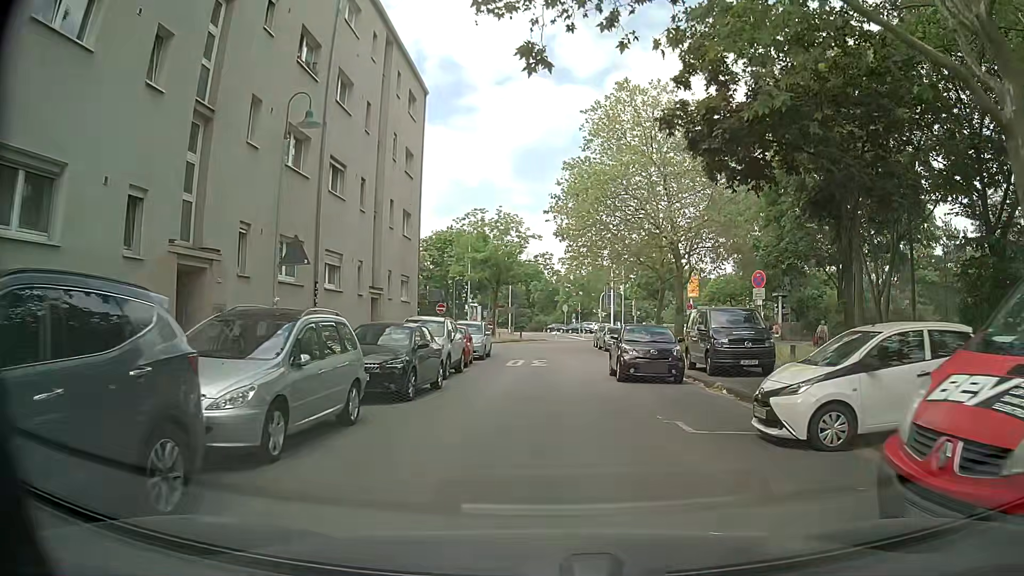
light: Day
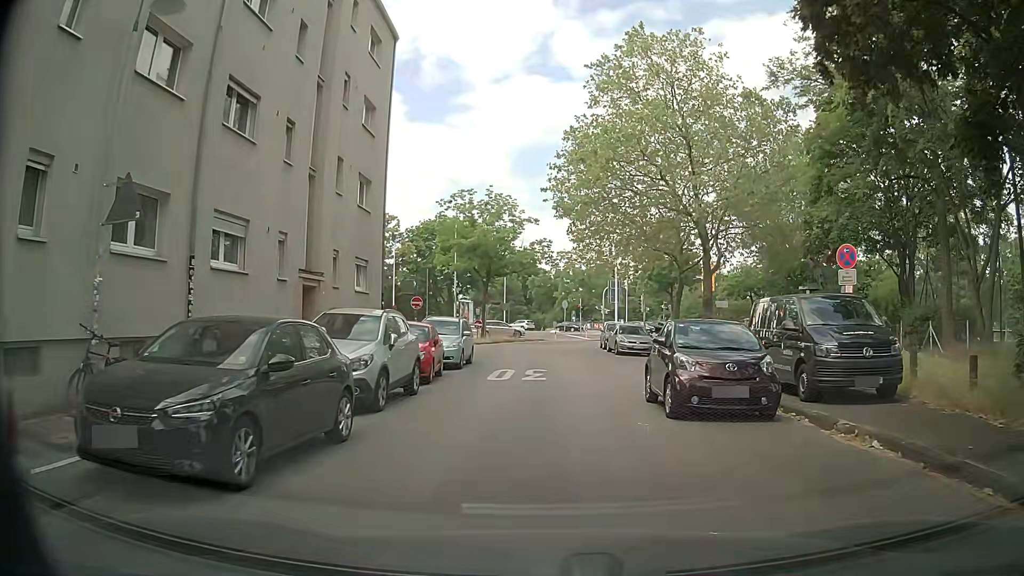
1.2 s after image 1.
(+0.3, +7.2) m; +1°
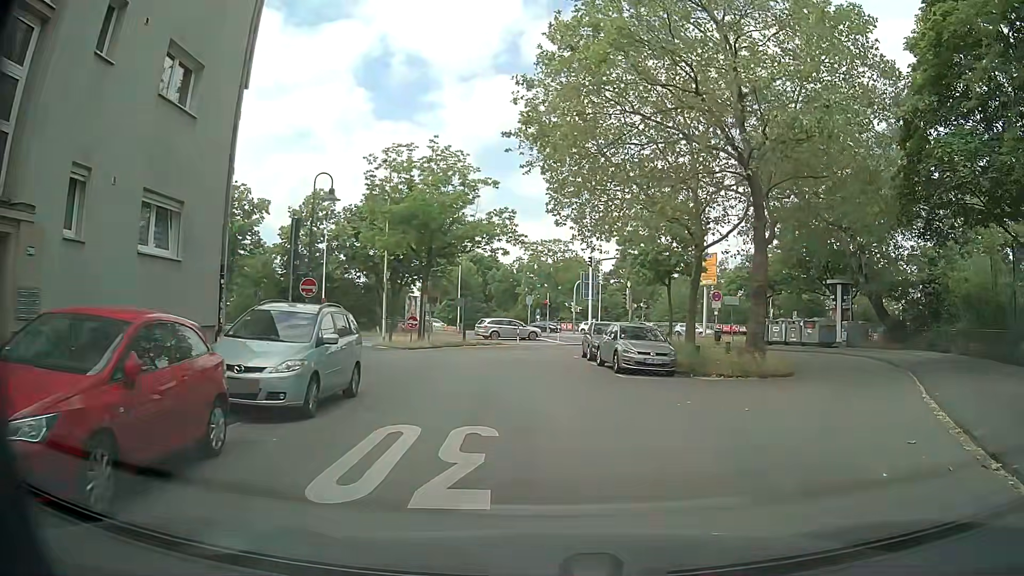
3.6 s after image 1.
(+0.3, +11.7) m; +4°
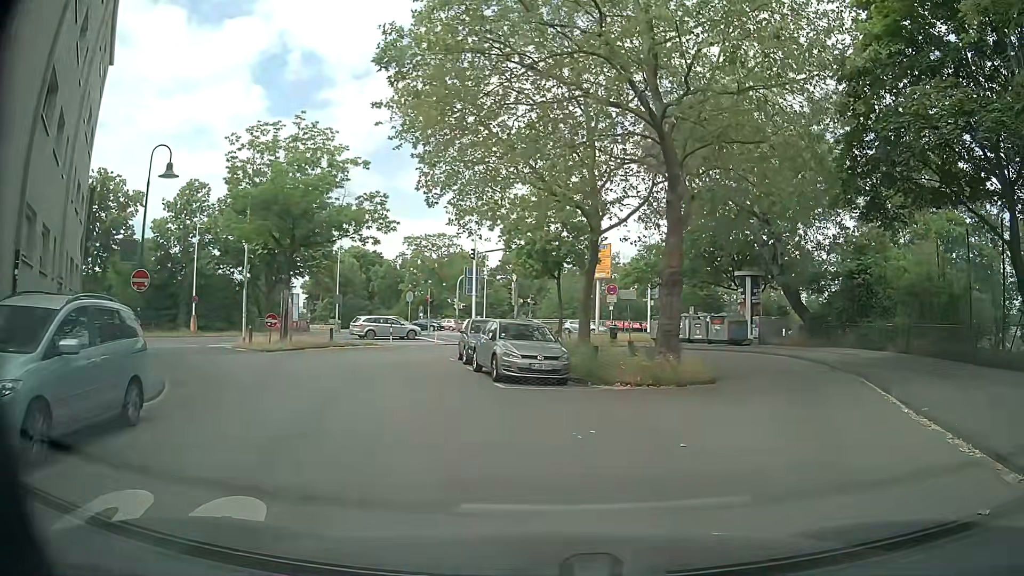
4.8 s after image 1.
(+0.3, +3.7) m; +11°
